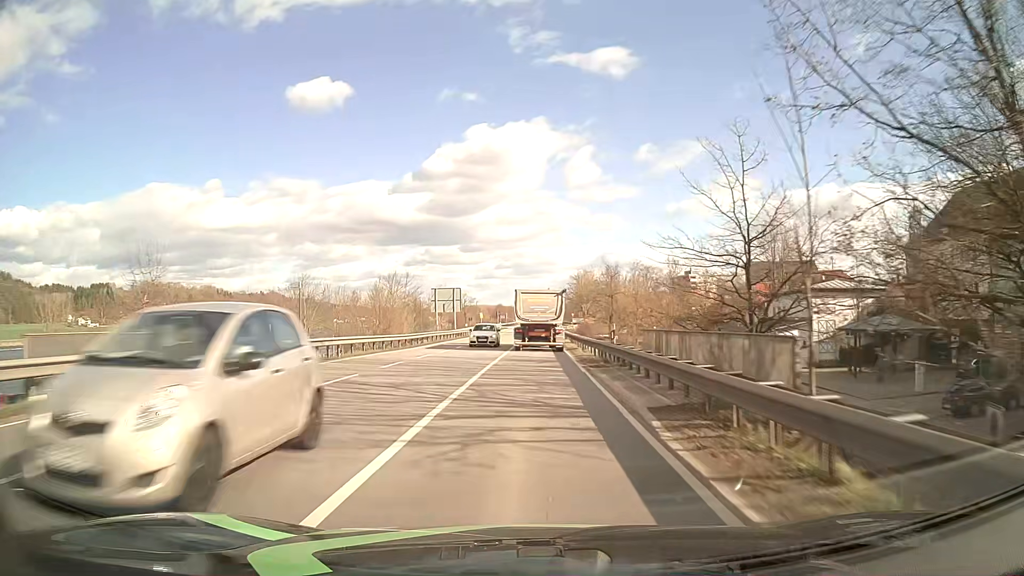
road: primary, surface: asphalt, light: Day
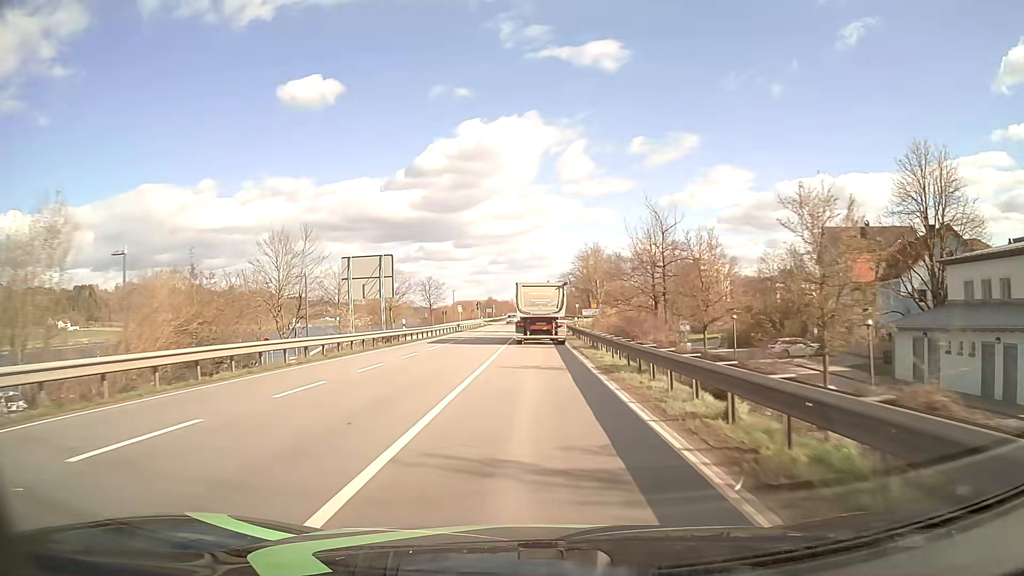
(+0.2, +32.4) m; +1°
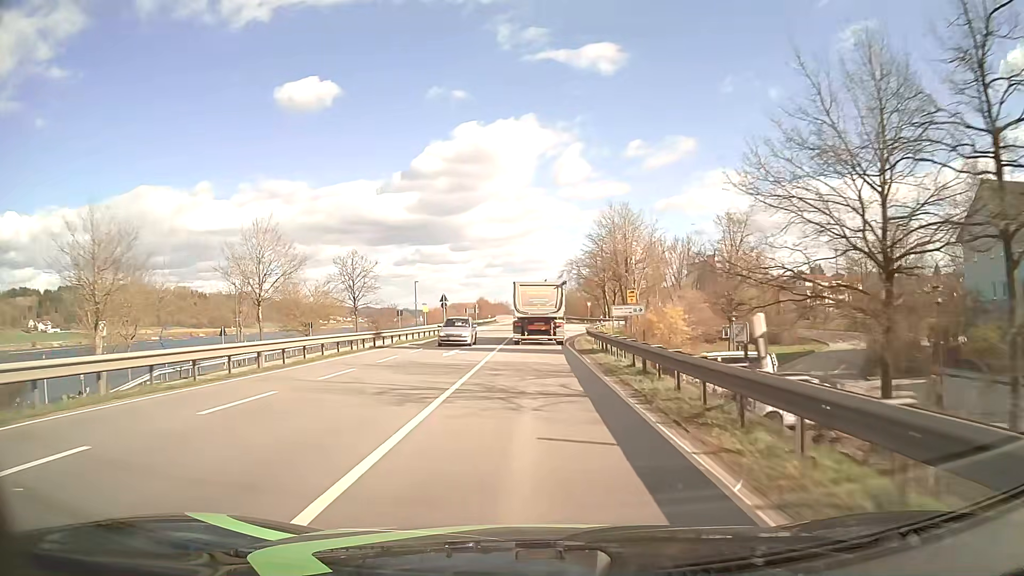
(+0.2, +32.3) m; 0°
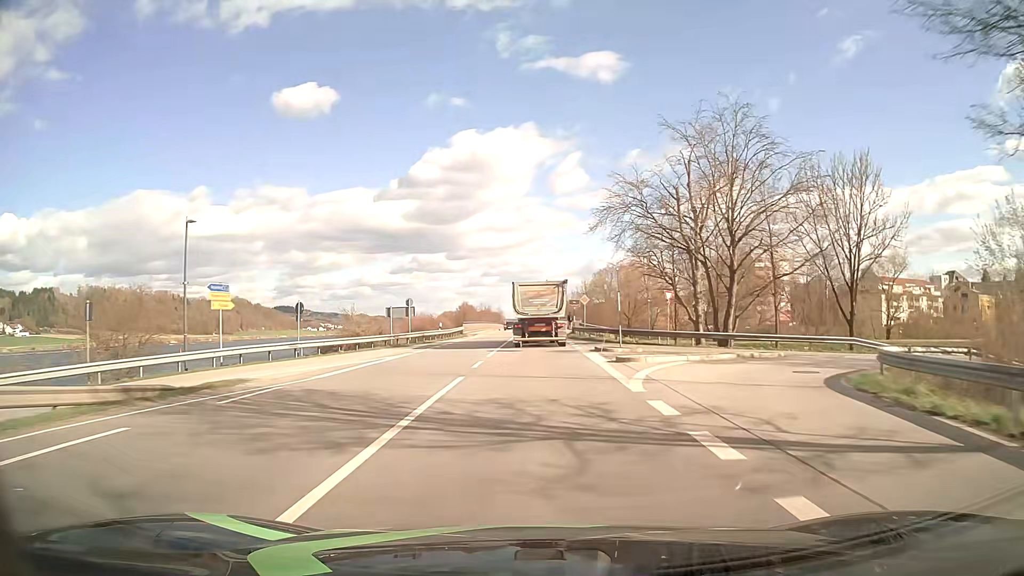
(0.0, +52.4) m; 0°
(0, +10) (0, +20) (0, +30) (0, +40) (0, +50) (0, +60) (0, +70) (0, +80) (0, +90) (0, +100) m
